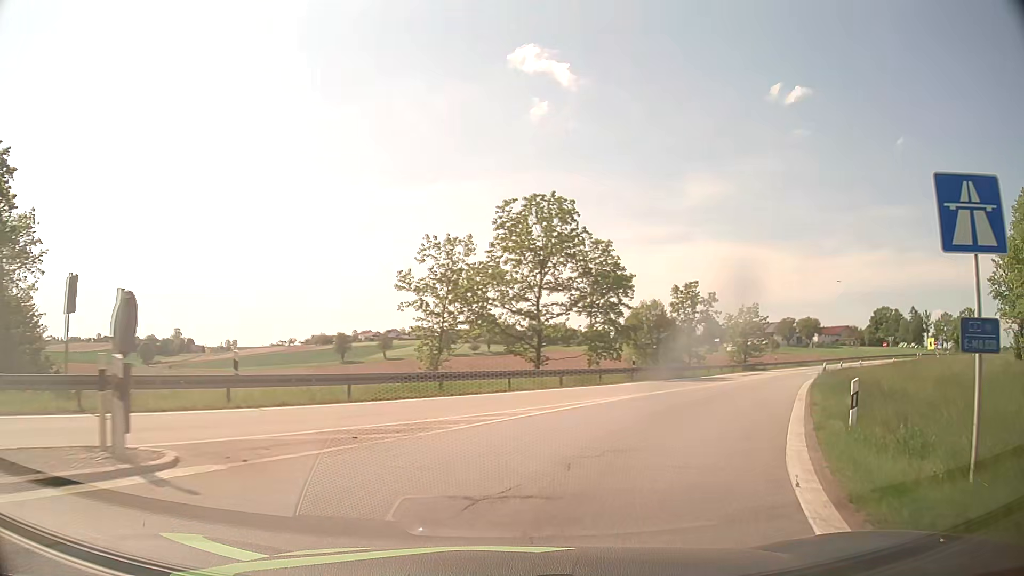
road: motorway_link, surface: asphalt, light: Day
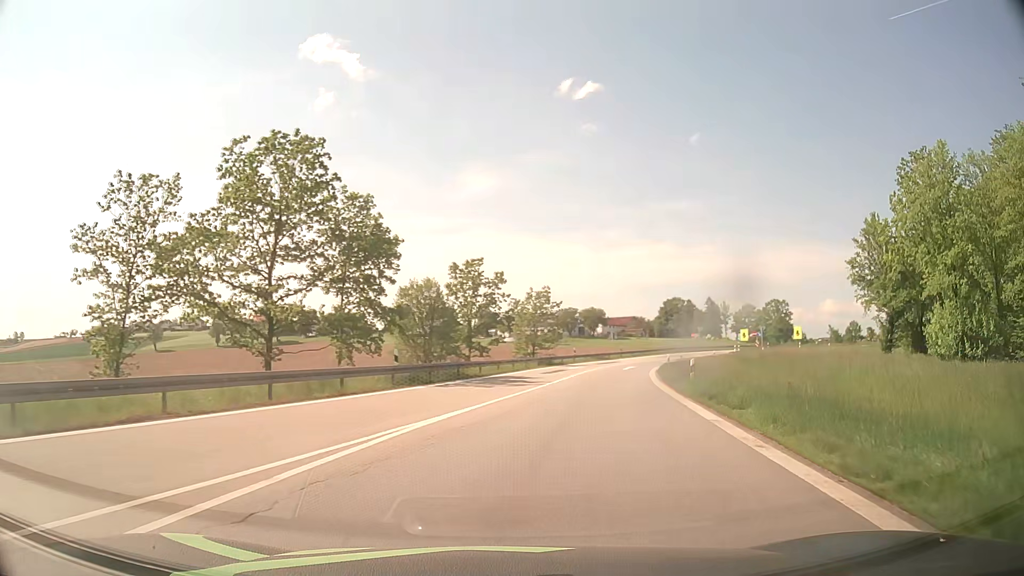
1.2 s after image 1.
(+2.1, +11.7) m; +20°
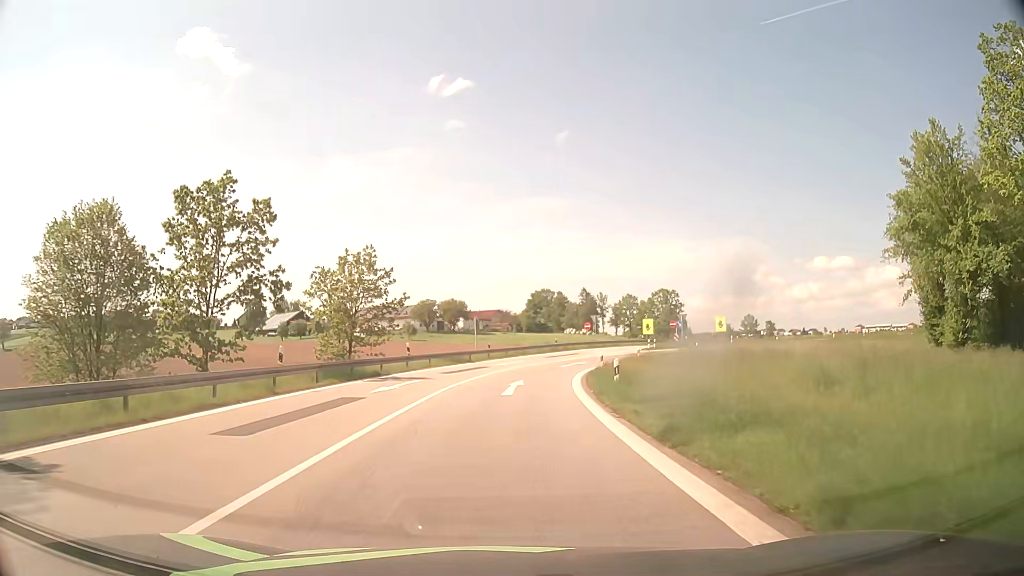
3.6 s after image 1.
(+4.1, +27.6) m; +12°
(0, +10) (+1, +20) (+1, +30) (+3, +40) (+7, +49) (+12, +58) (+18, +65) (+26, +71) (+36, +75) (+46, +76) m
